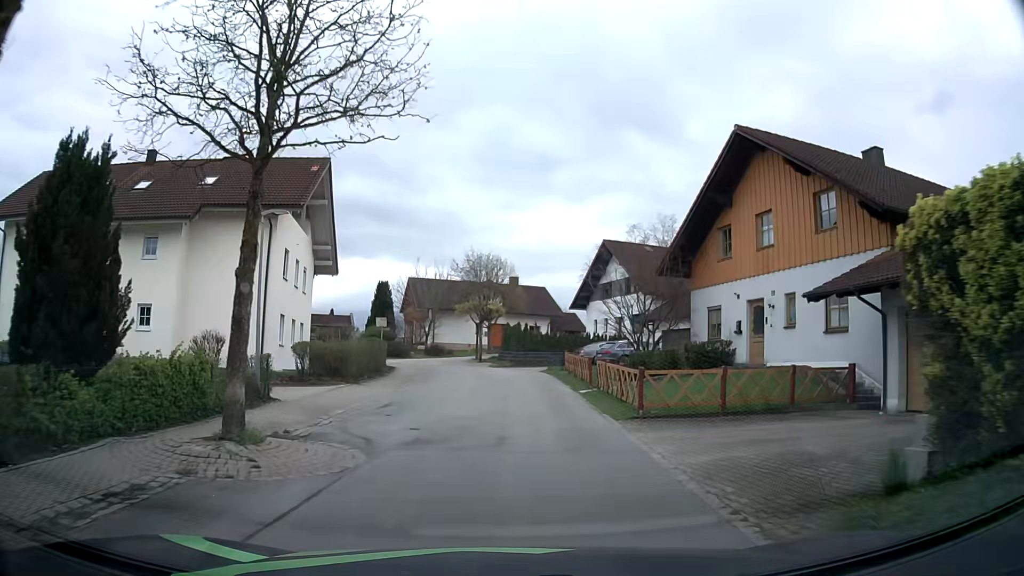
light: Day
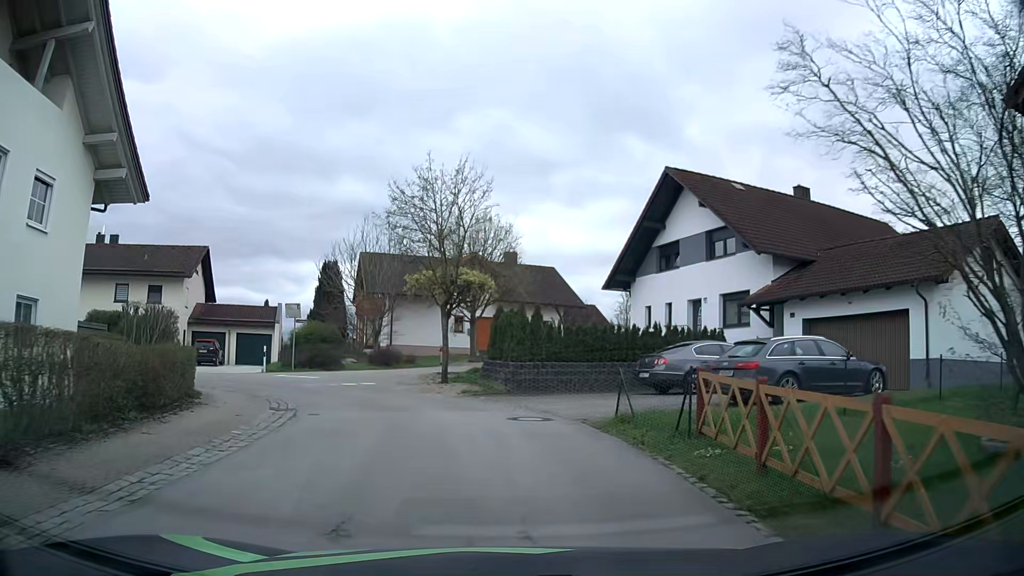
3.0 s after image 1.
(-0.2, +21.0) m; -1°
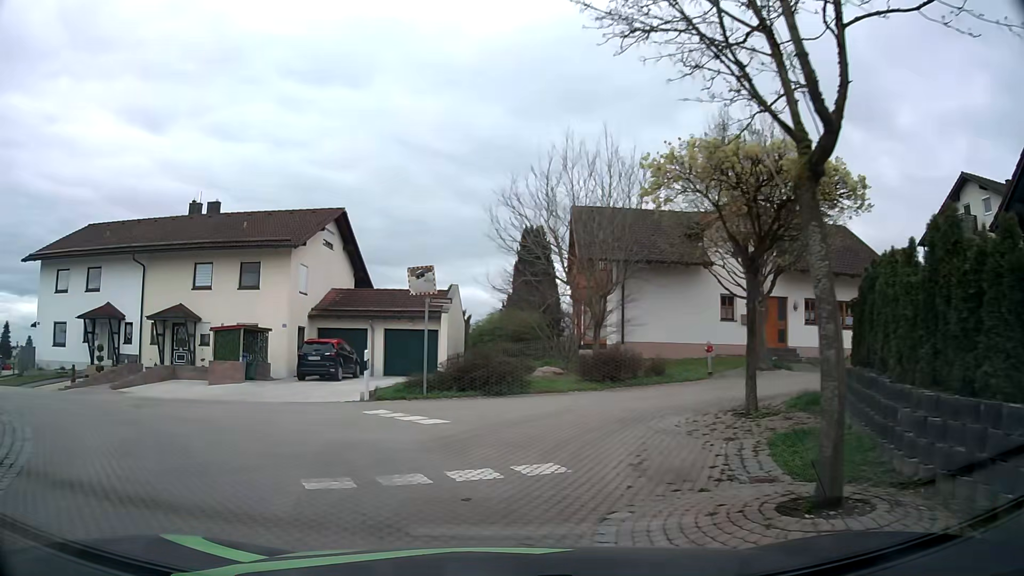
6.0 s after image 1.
(-1.6, +15.8) m; -19°
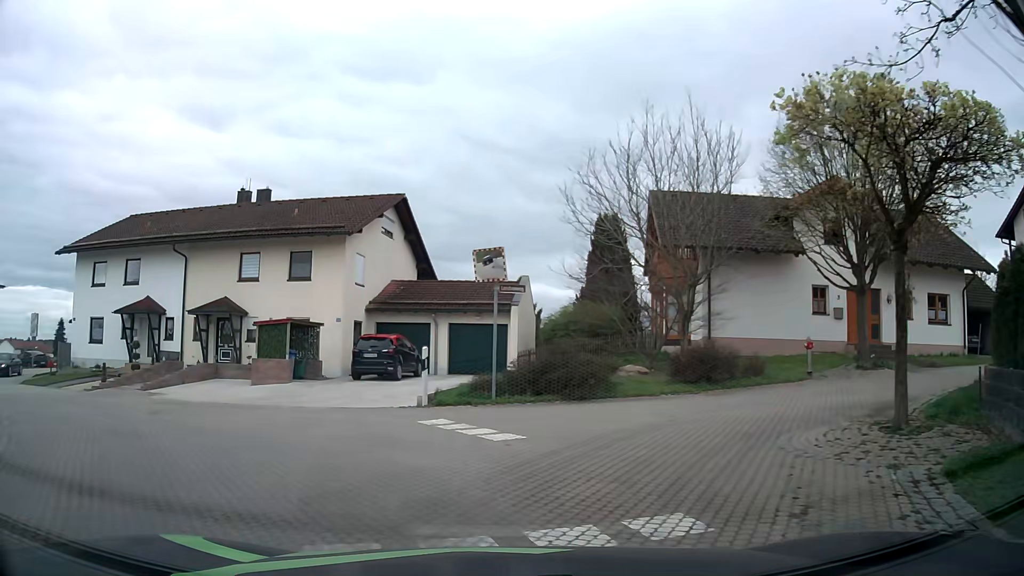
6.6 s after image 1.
(-0.1, +2.4) m; -4°
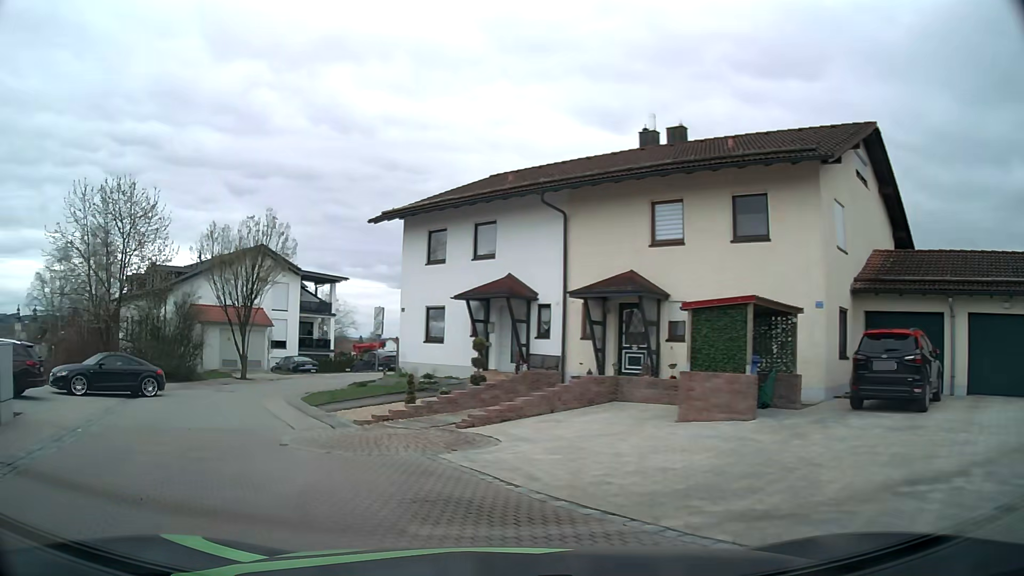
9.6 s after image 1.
(-3.2, +10.2) m; -36°
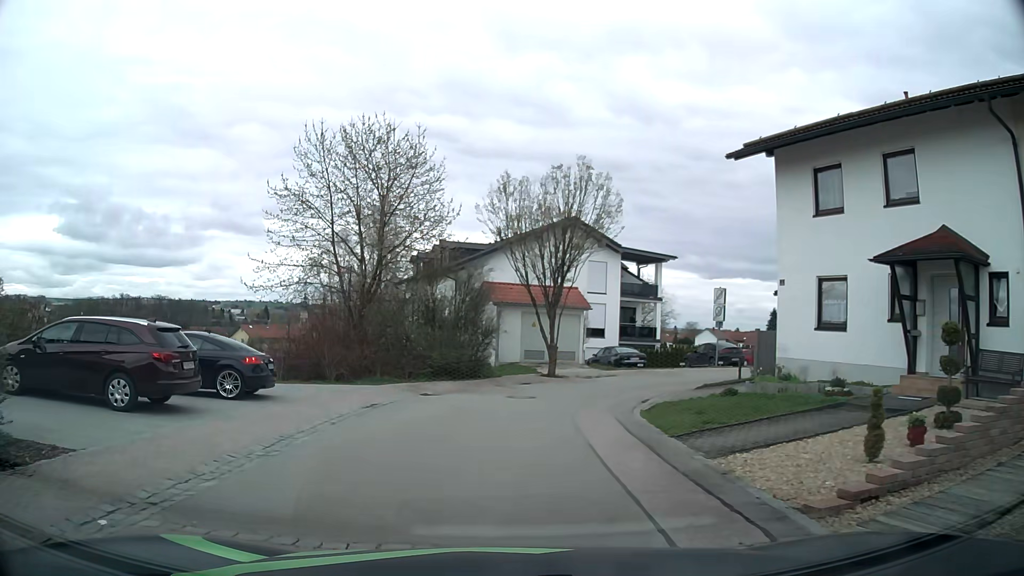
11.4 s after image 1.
(-2.1, +7.6) m; -26°
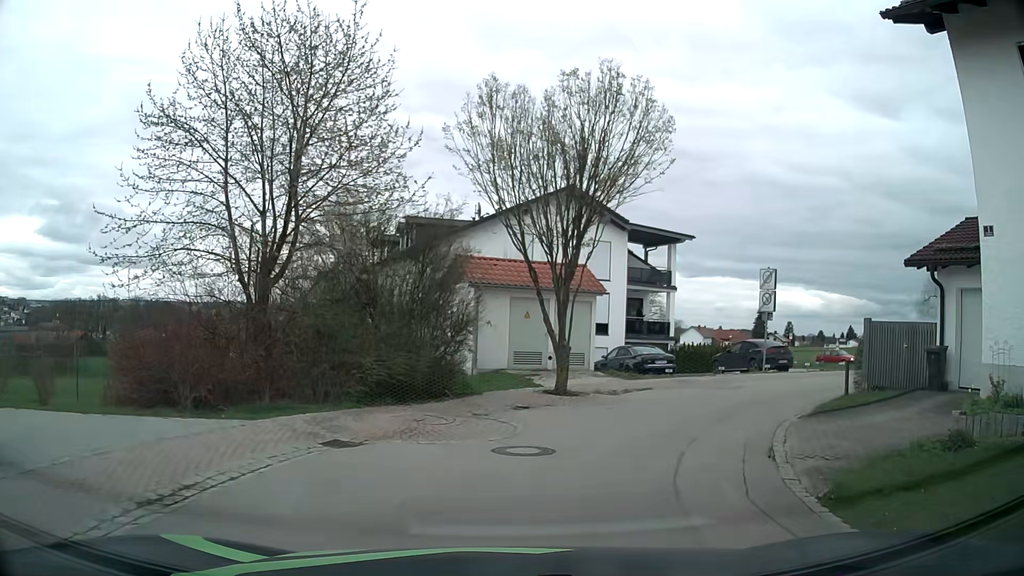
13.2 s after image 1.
(-0.5, +8.9) m; 0°
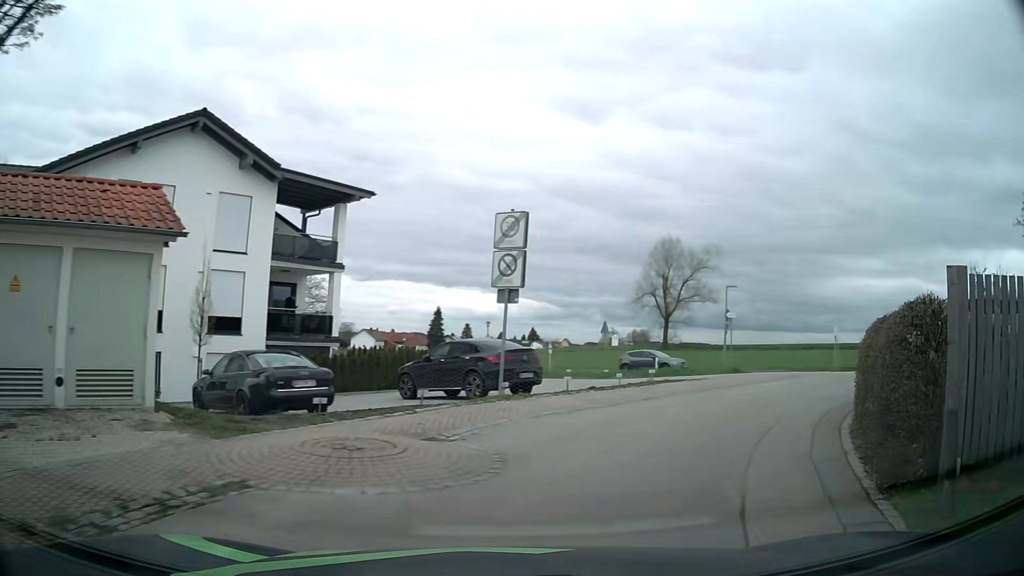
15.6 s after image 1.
(+2.4, +12.3) m; +27°
(+2, +10) (+8, +18) (+16, +24) (+19, +33) (+14, +41) (+7, +48) (0, +55) (-8, +62) (-15, +69) (-22, +76) m
